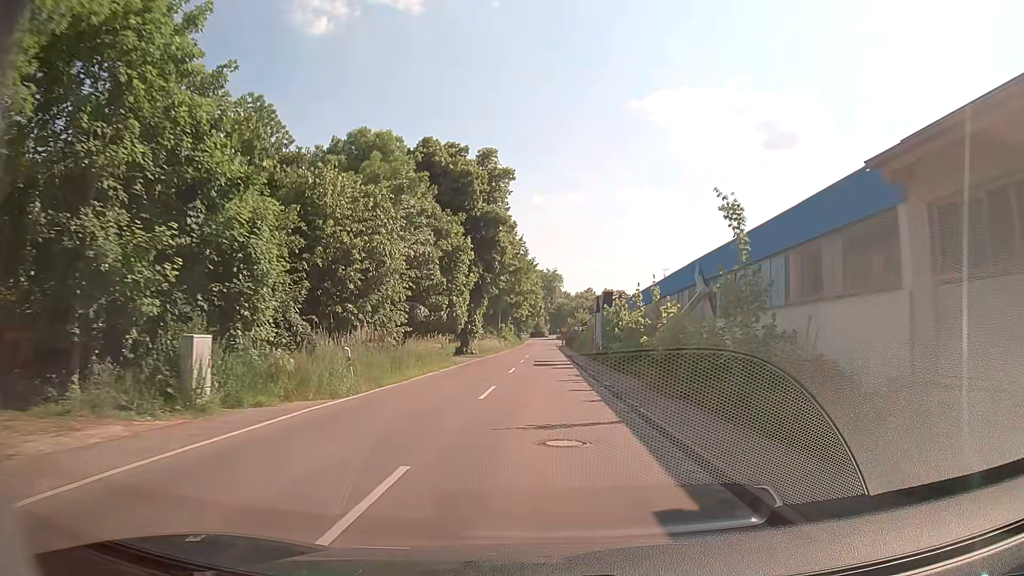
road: tertiary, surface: asphalt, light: Day
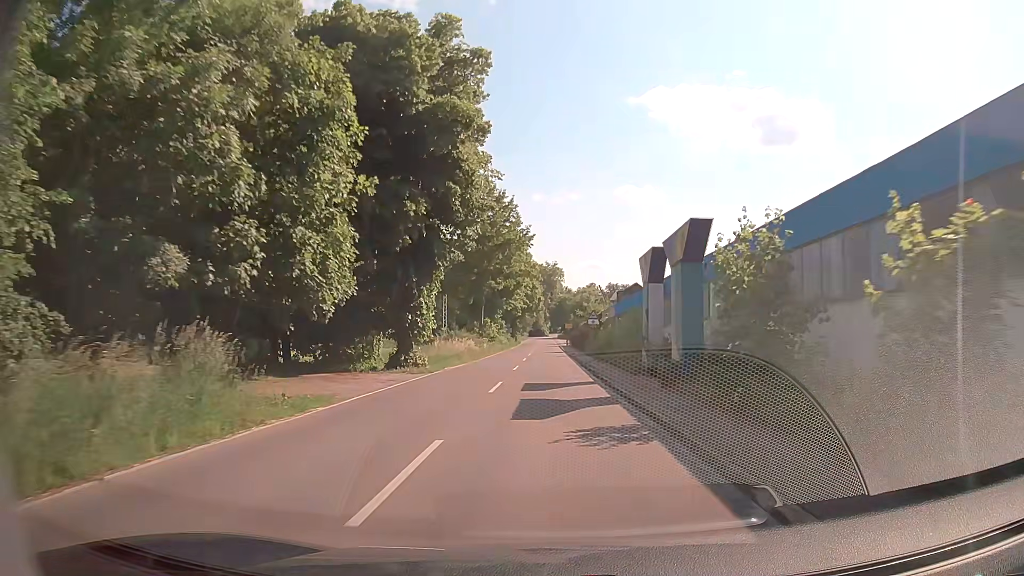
(+0.2, +22.3) m; +1°
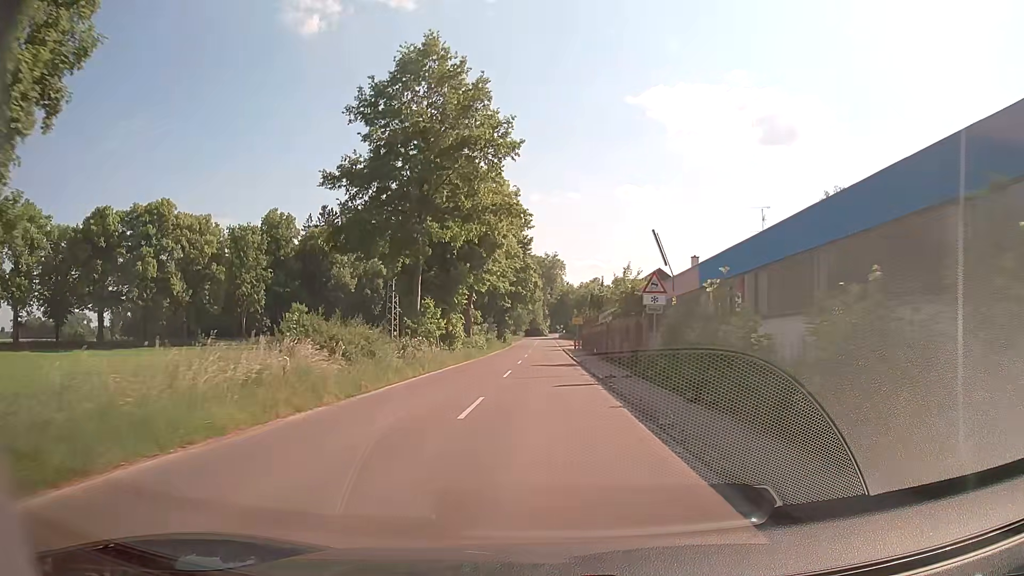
(-0.1, +29.5) m; -1°
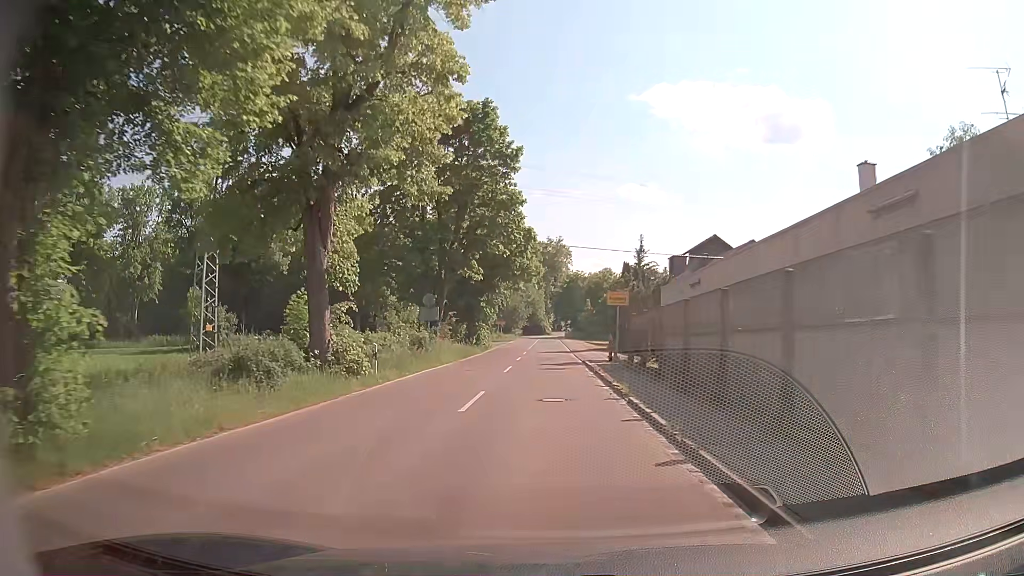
(+0.4, +35.2) m; 0°
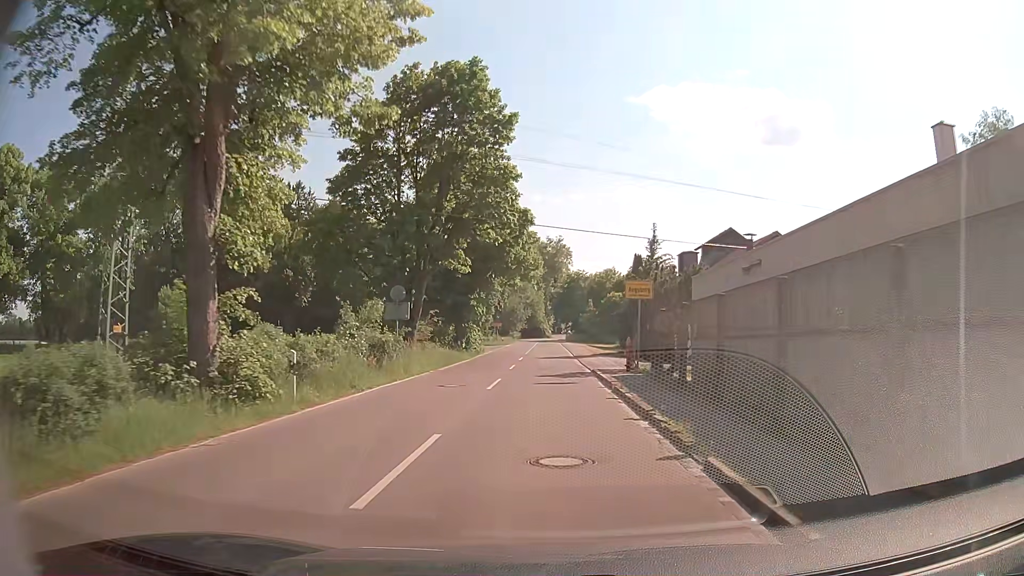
(0.0, +6.7) m; 0°
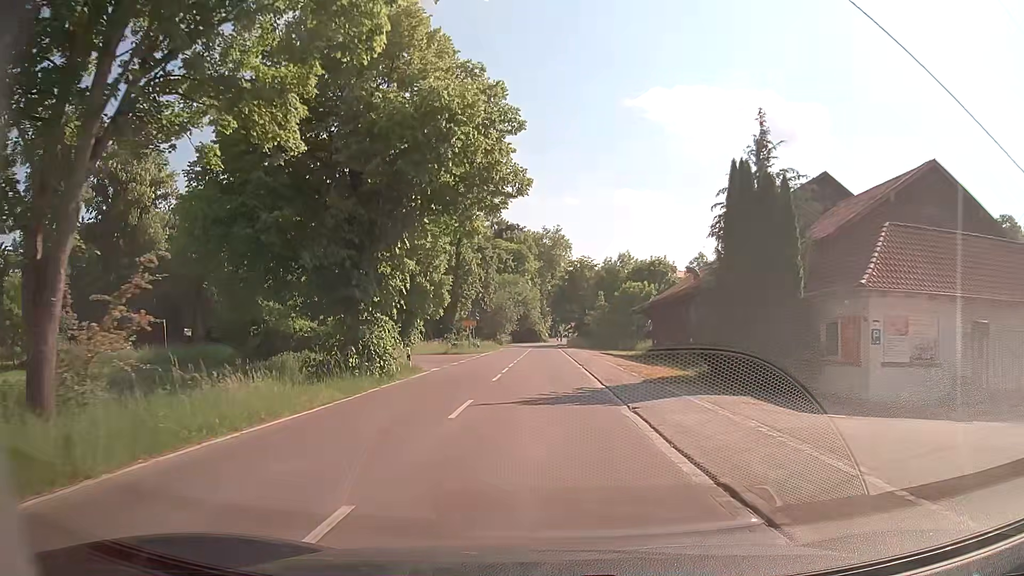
(+0.1, +25.0) m; +1°
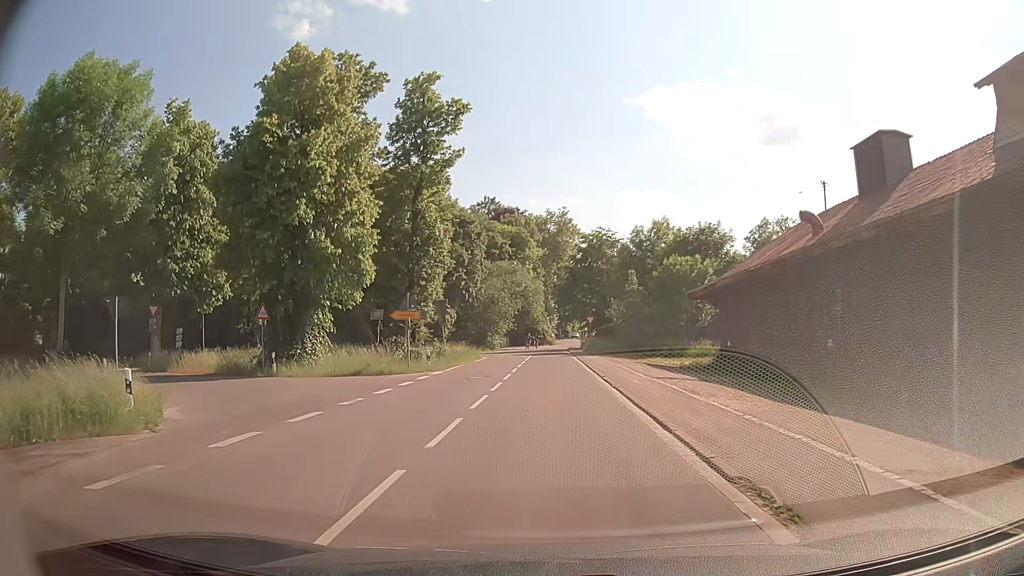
(-0.4, +25.1) m; 0°
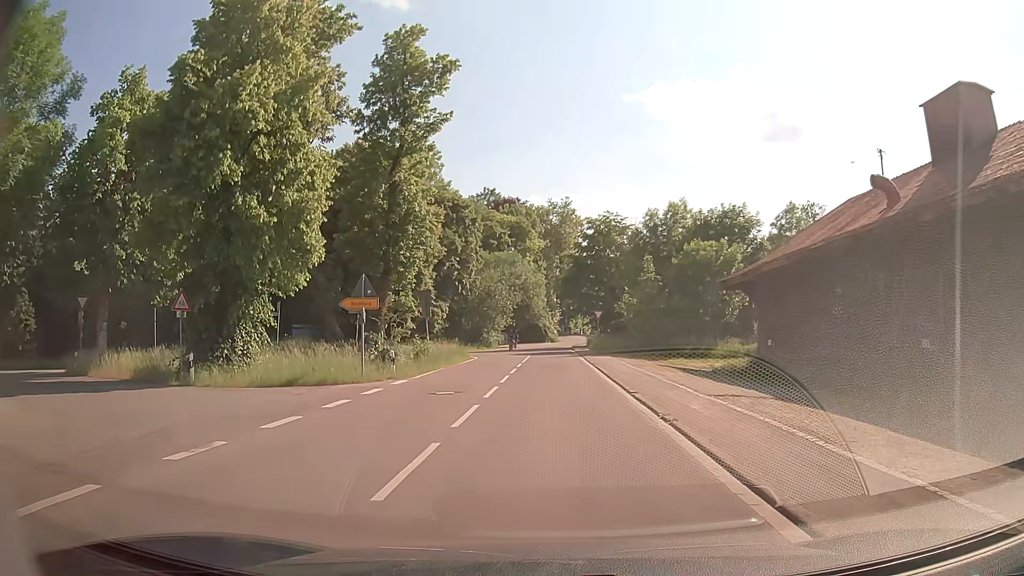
(-0.2, +7.3) m; -2°
